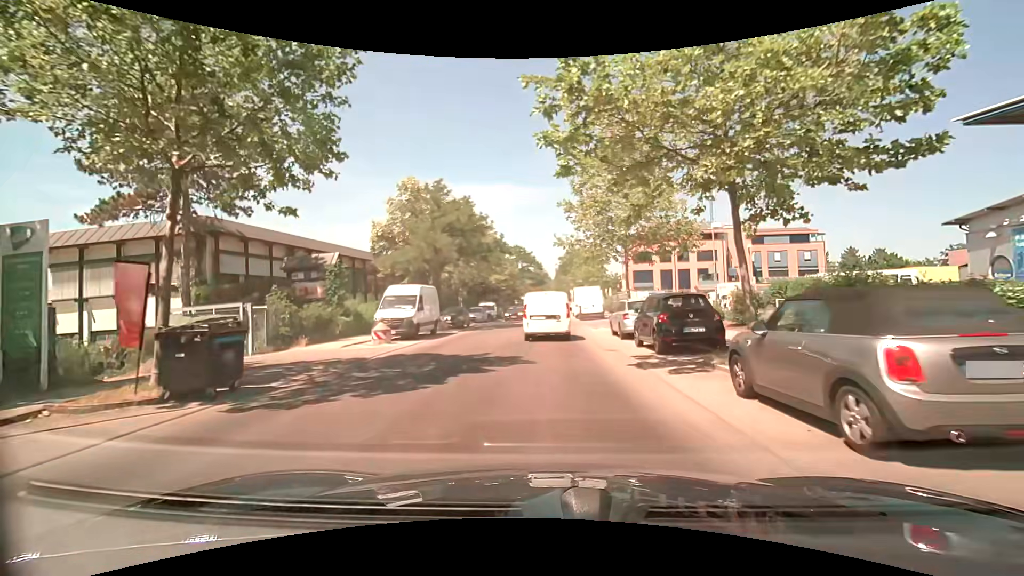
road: unclassified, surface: asphalt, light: Day
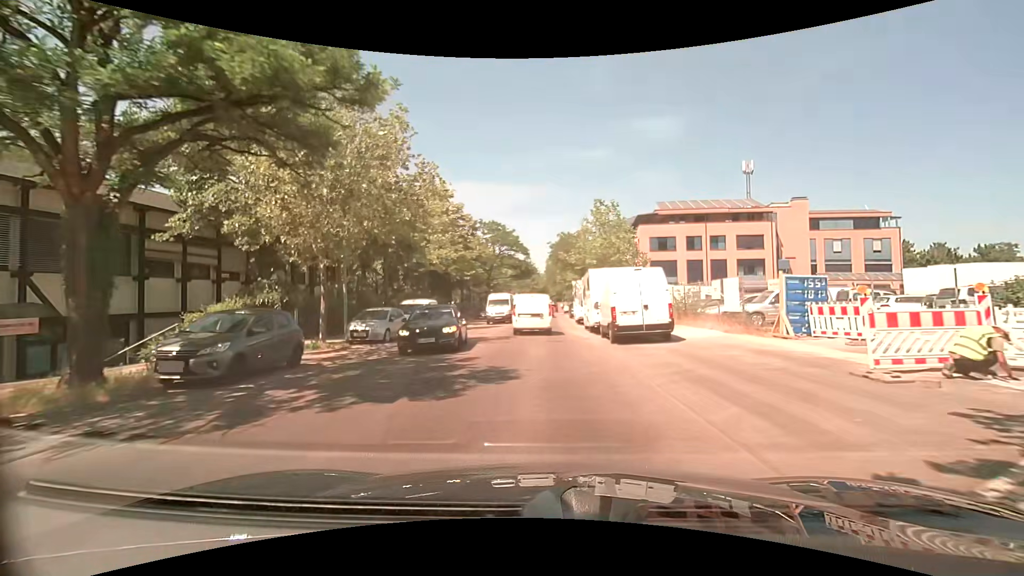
(+0.2, +24.6) m; +1°
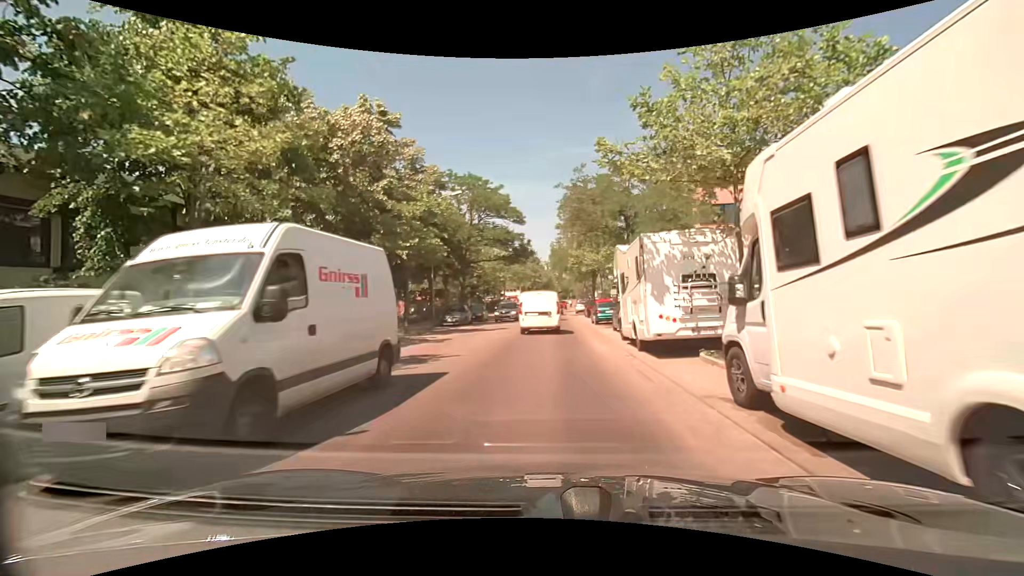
(-0.2, +21.3) m; 0°
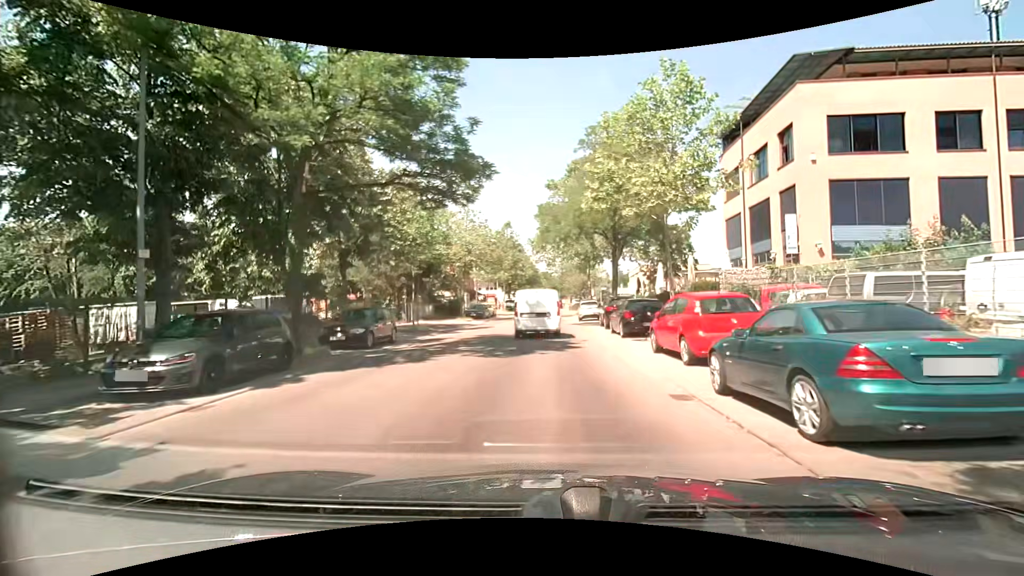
(+0.2, +24.6) m; +2°
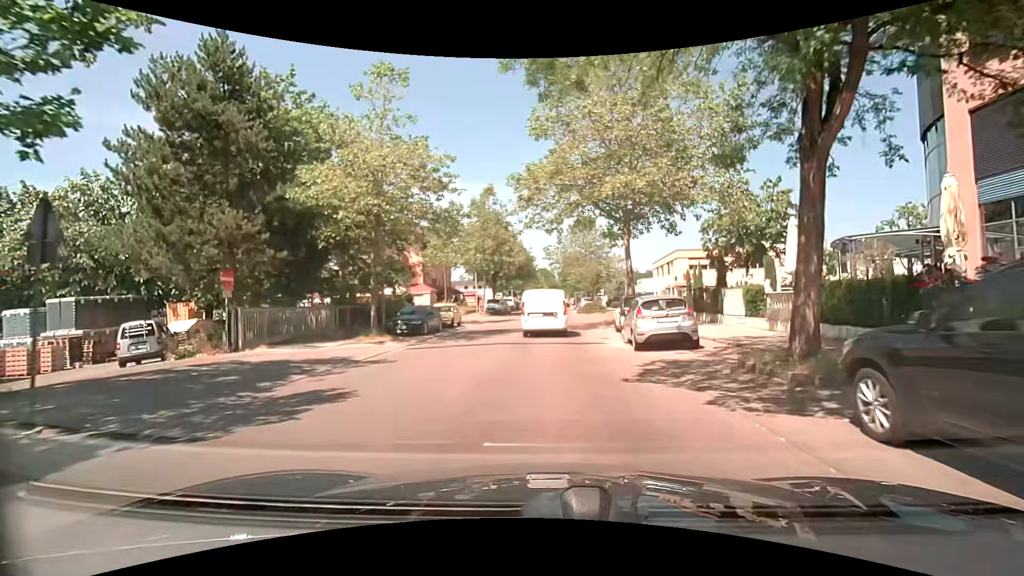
(-0.1, +22.3) m; 0°
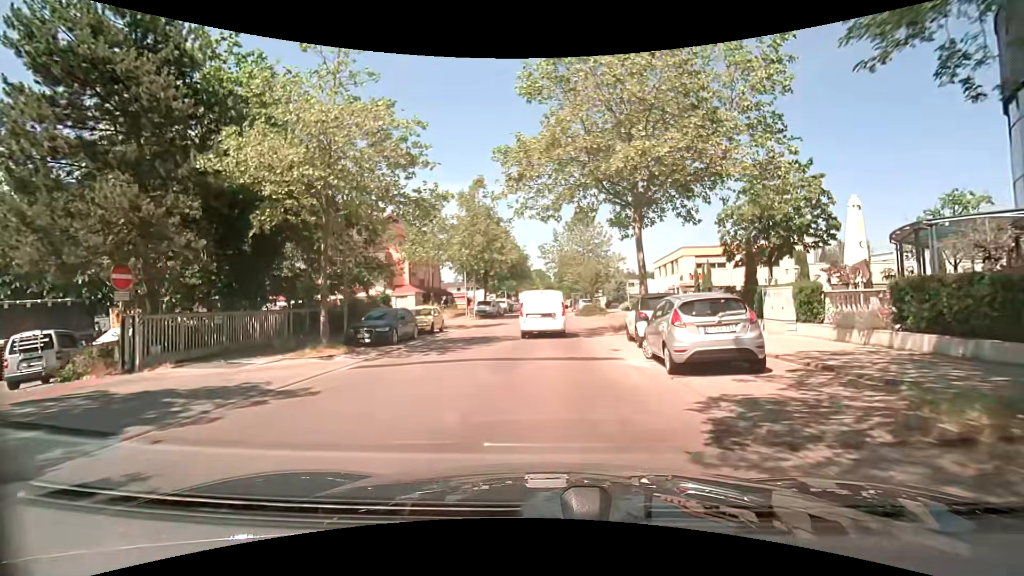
(0.0, +4.2) m; +2°
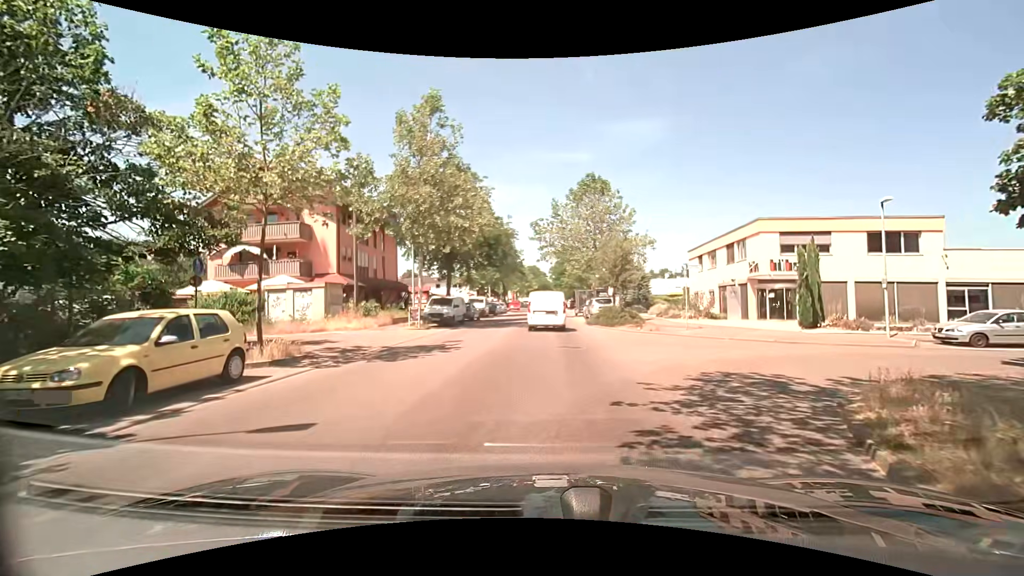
(-0.2, +18.4) m; 0°
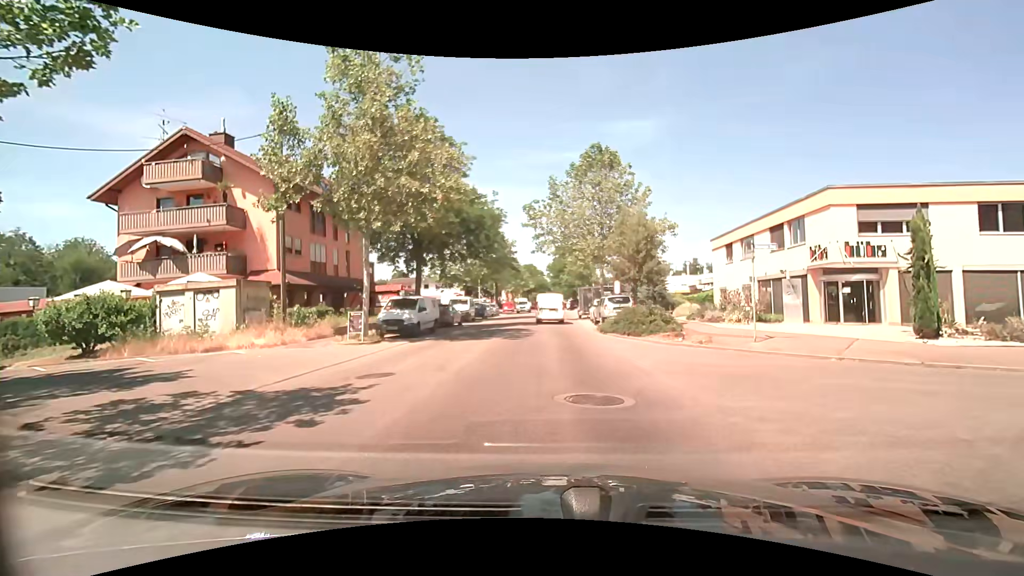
(0.0, +7.9) m; 0°
(0, +10) (0, +20) (+1, +30) (+1, +40) (+1, +50) (+1, +60) (+1, +70) (+2, +80) (+2, +90) (+2, +100) m
